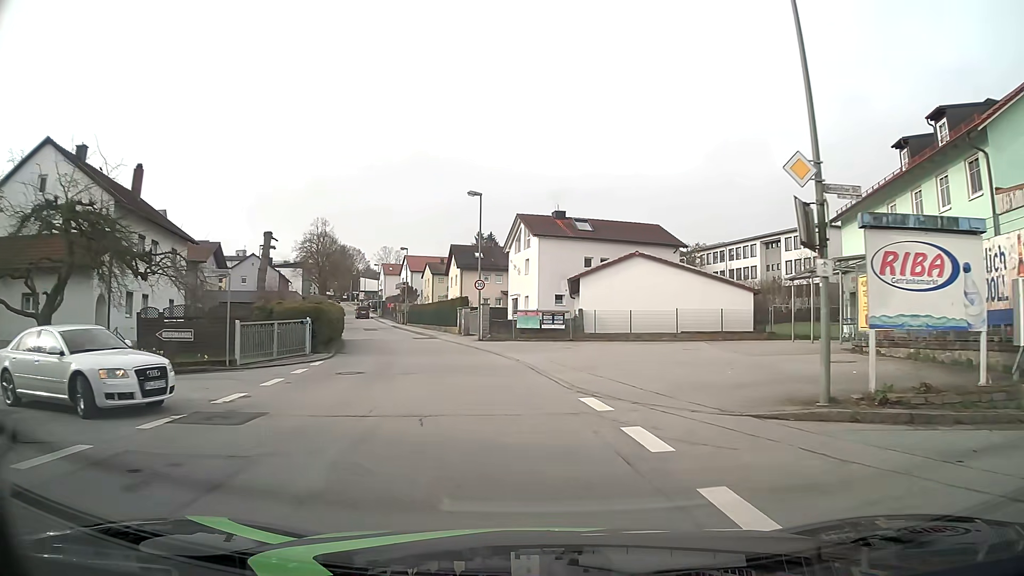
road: unclassified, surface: asphalt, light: Day
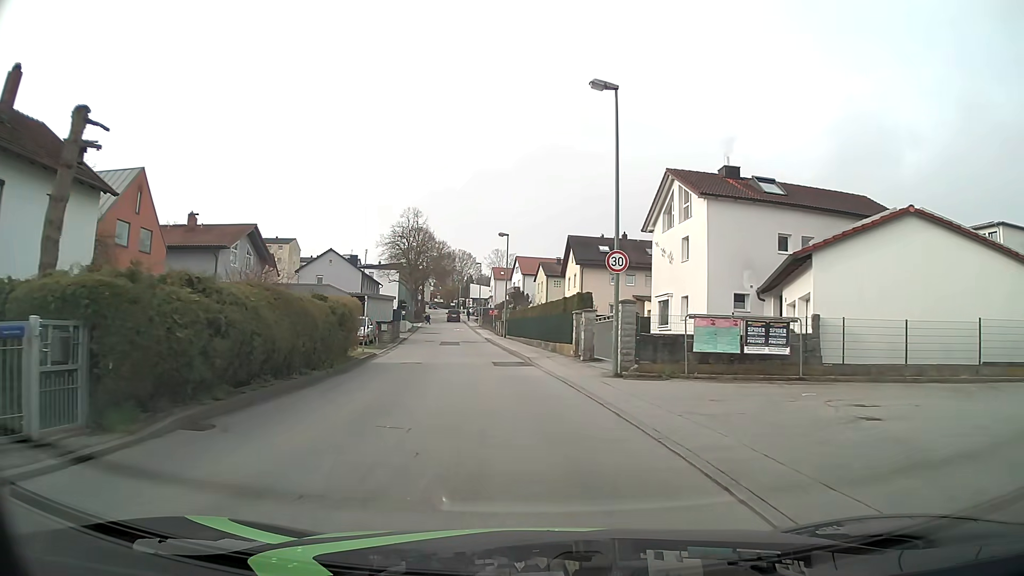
(-1.6, +18.9) m; -10°
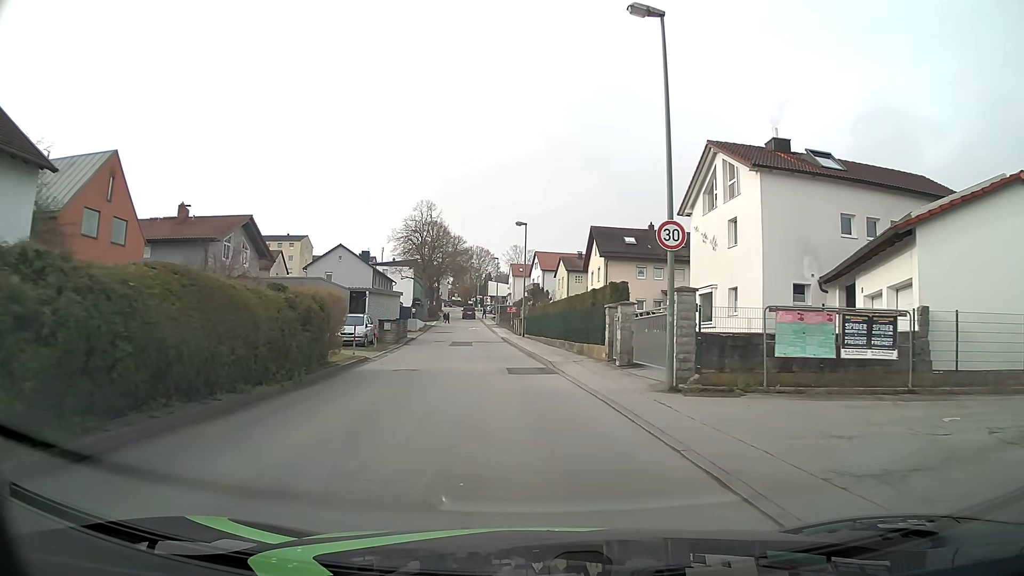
(-0.1, +4.7) m; -2°
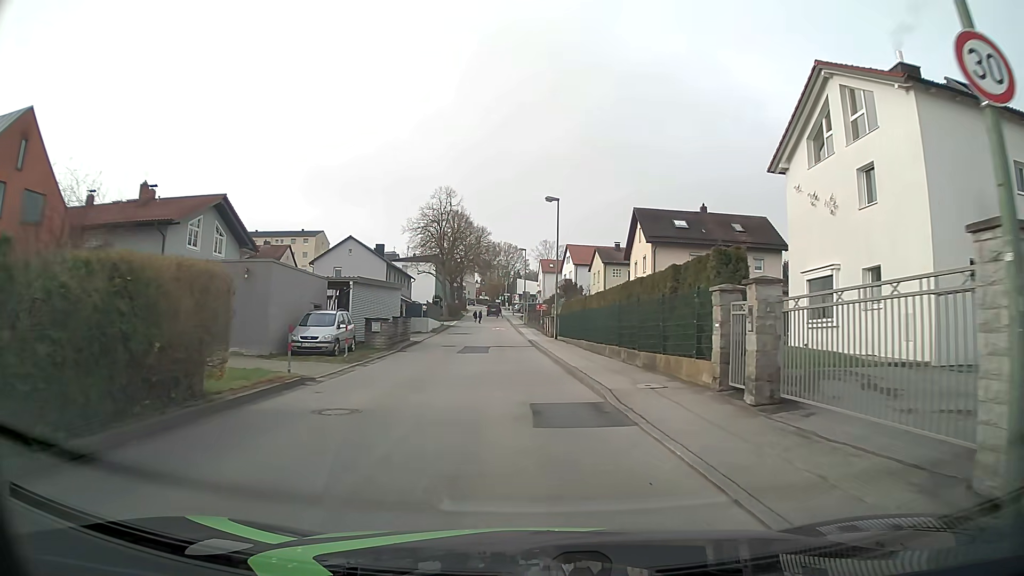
(-0.2, +9.5) m; -3°
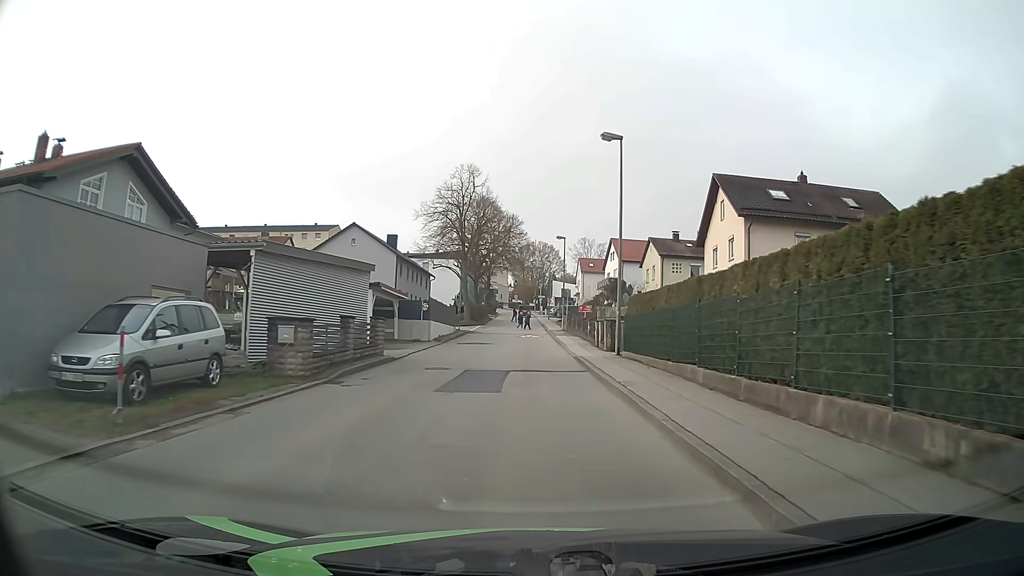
(-0.3, +14.3) m; -2°
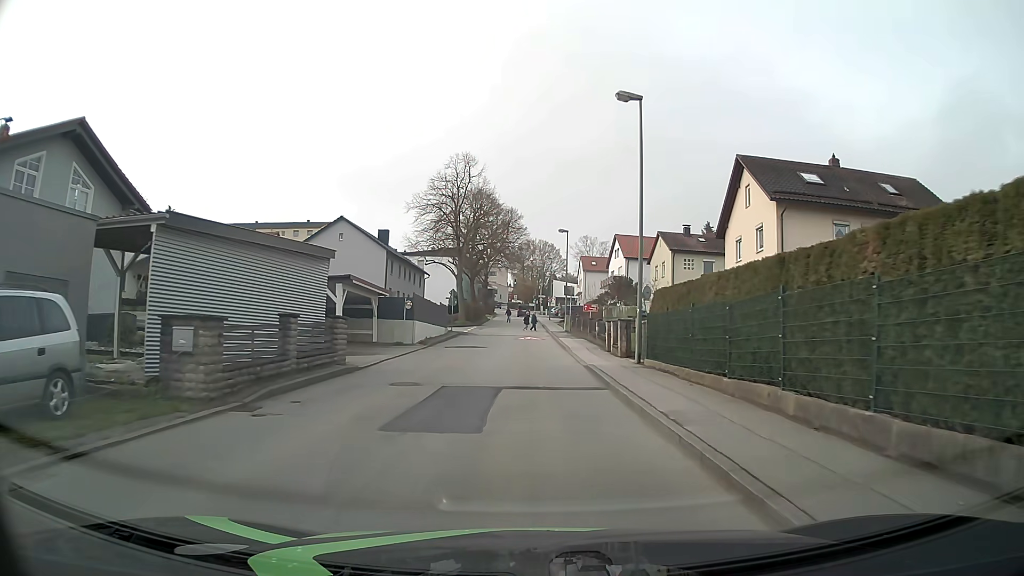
(0.0, +4.8) m; 0°
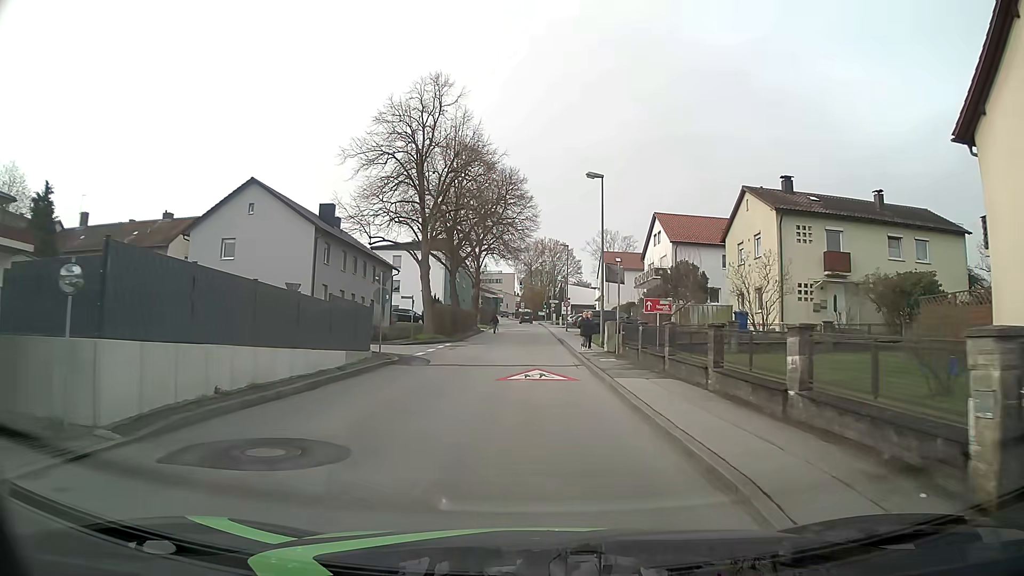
(-0.2, +23.7) m; -1°
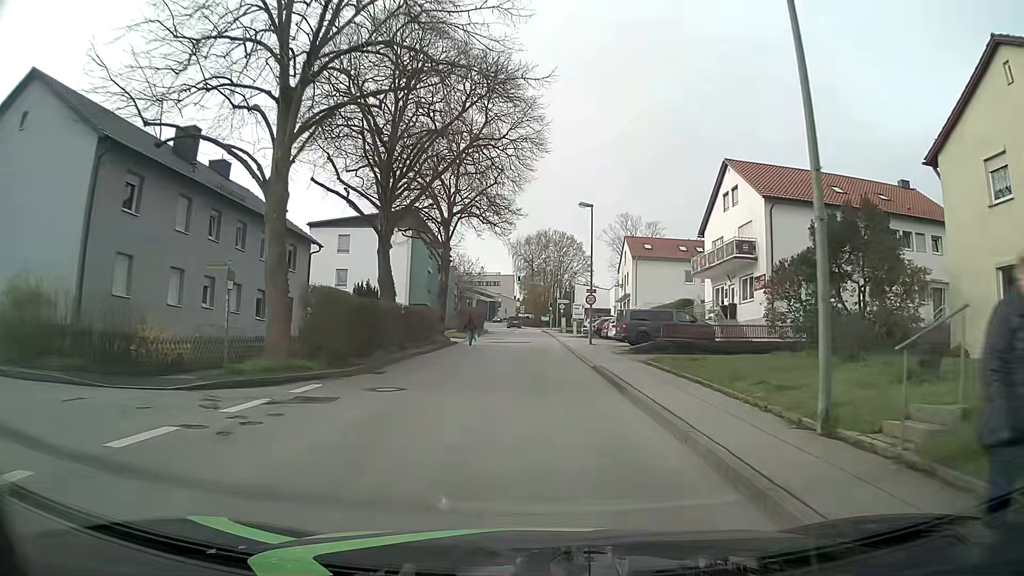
(-0.2, +23.5) m; 0°
(0, +10) (0, +20) (0, +30) (0, +40) (-1, +50) (-1, +60) (-1, +70) (-2, +80) (-2, +90) (-4, +100) m
